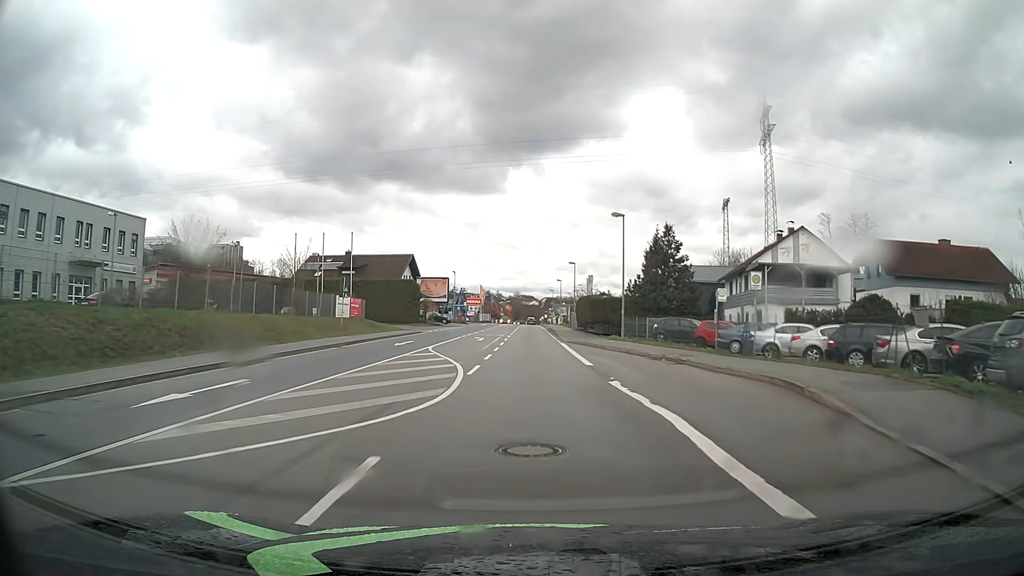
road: primary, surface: asphalt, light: Day
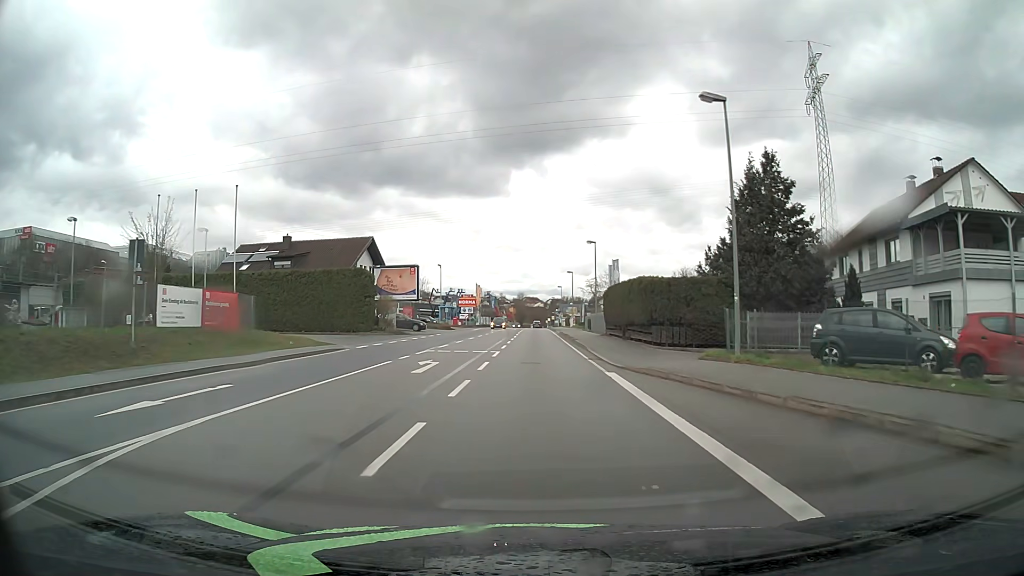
(-0.1, +22.8) m; 0°
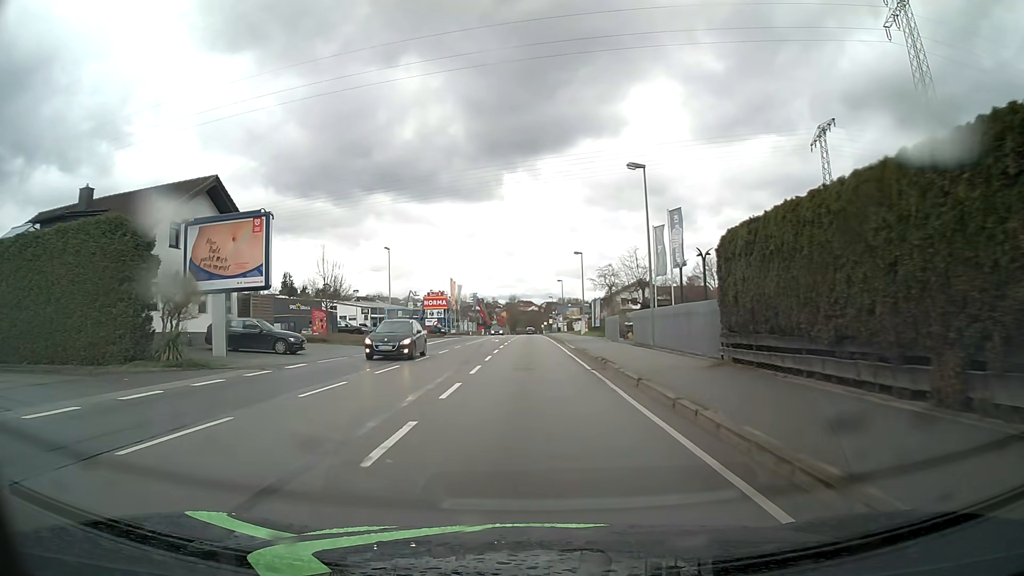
(+0.2, +30.3) m; +1°
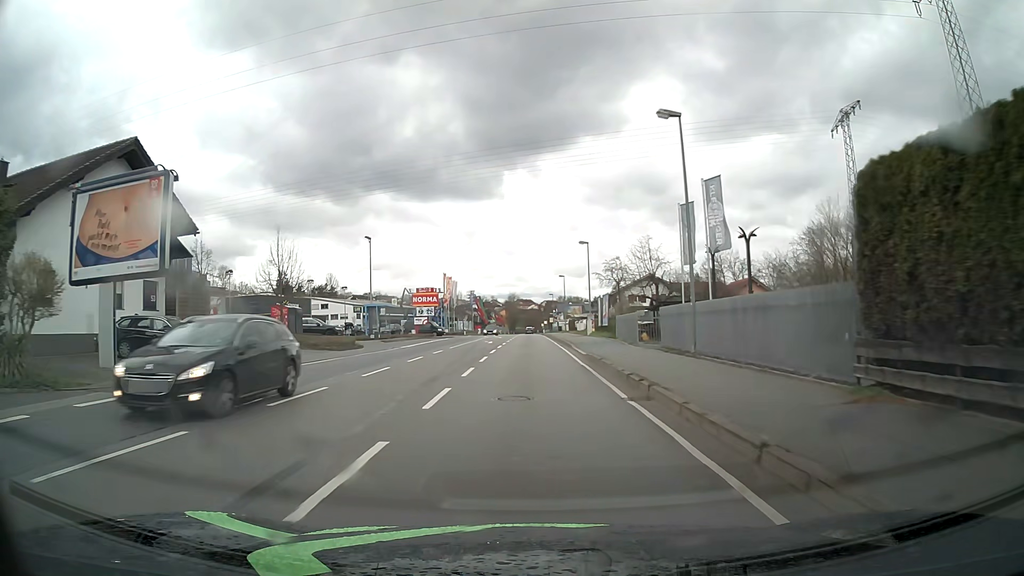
(0.0, +7.6) m; 0°
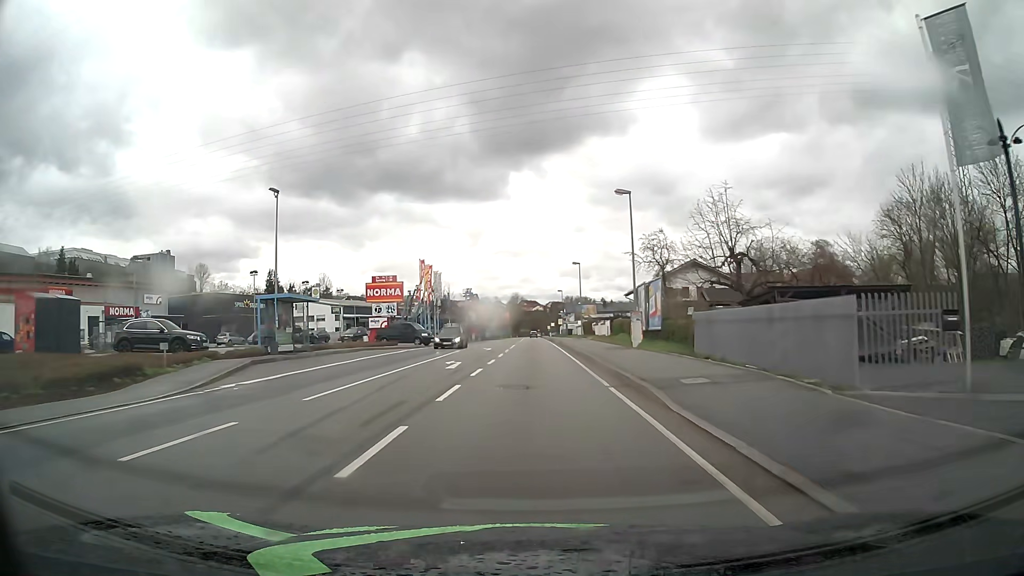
(-0.1, +22.8) m; -1°
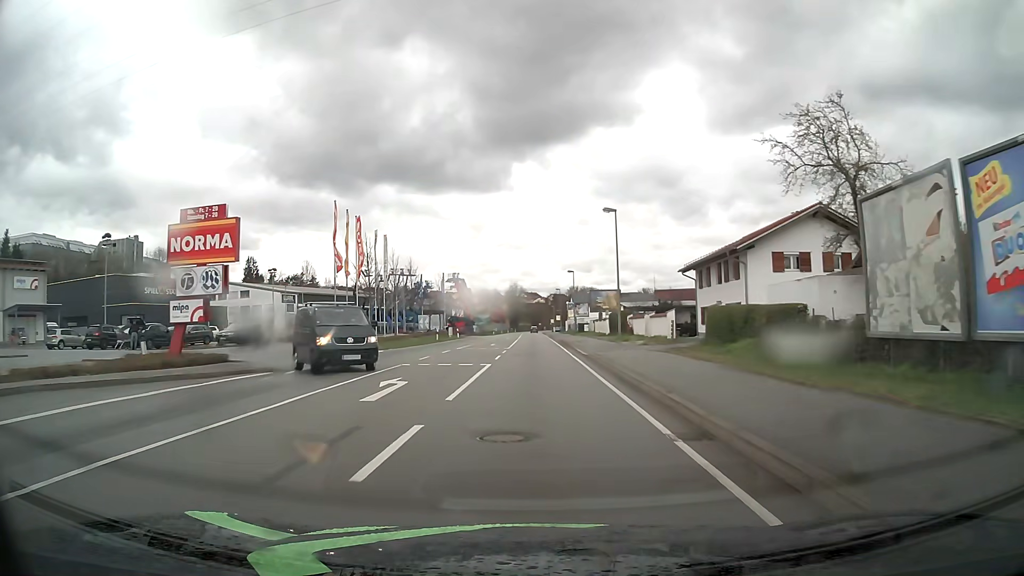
(+0.1, +30.4) m; 0°
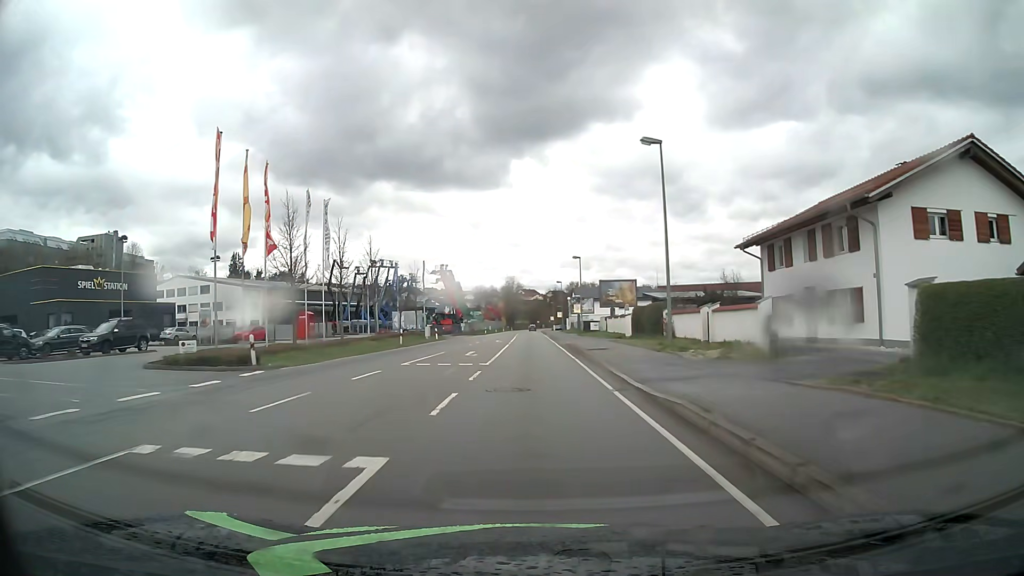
(0.0, +15.3) m; 0°
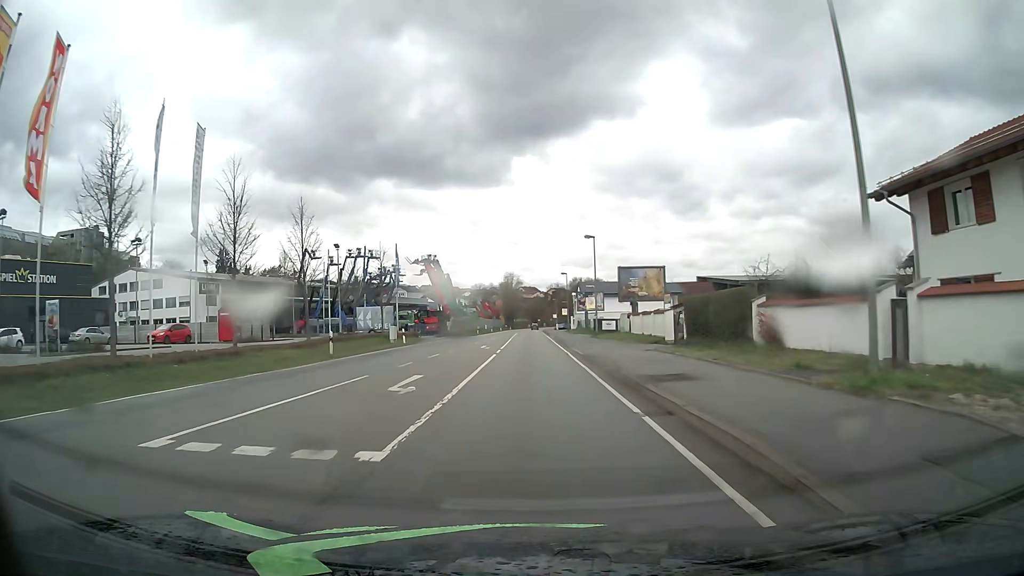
(0.0, +15.4) m; 0°
(0, +10) (0, +20) (0, +30) (0, +40) (0, +50) (0, +60) (0, +70) (0, +80) (0, +90) (0, +100) m
